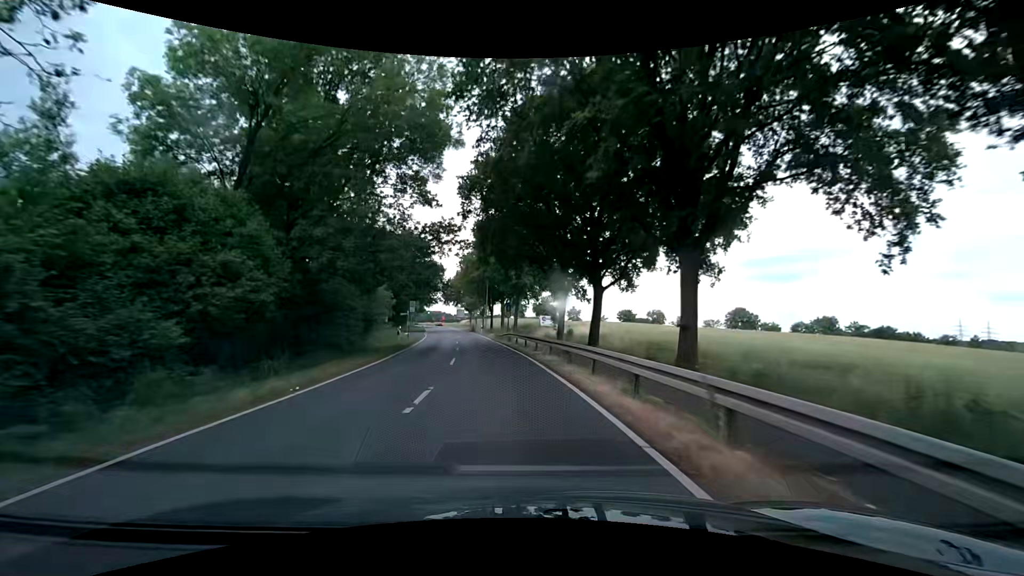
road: secondary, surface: asphalt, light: Day
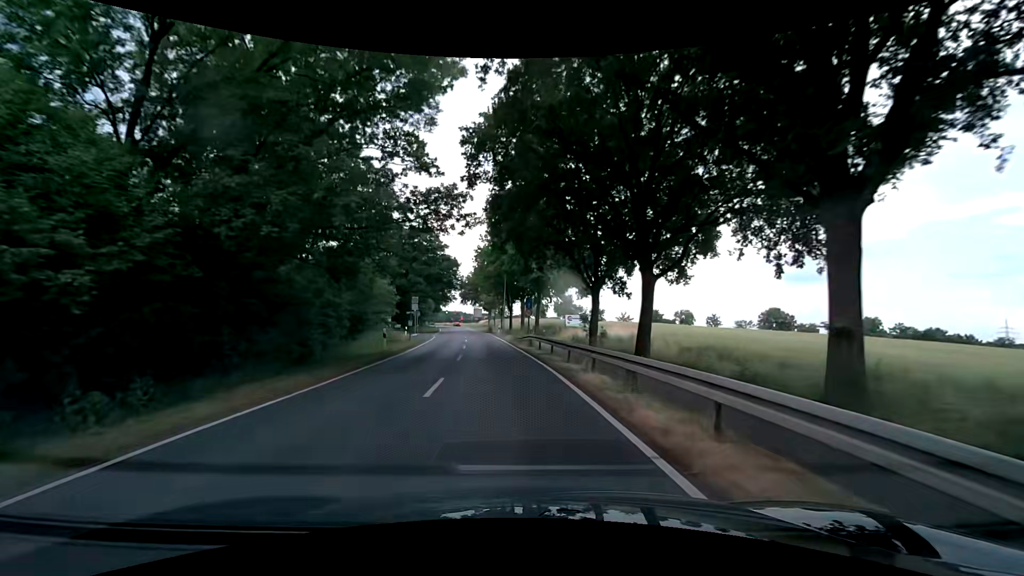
(-0.1, +7.6) m; -2°
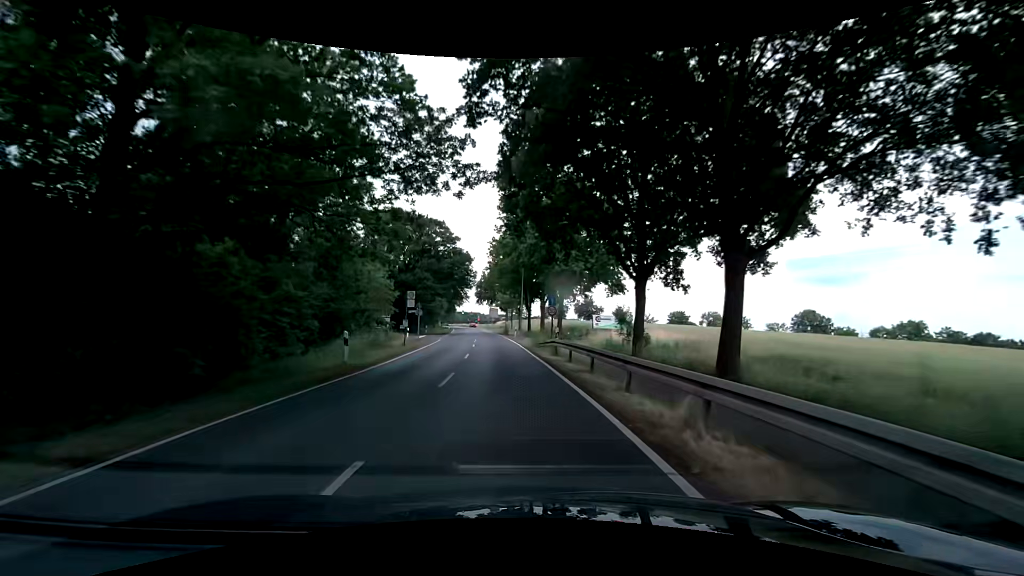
(-0.1, +7.6) m; -2°
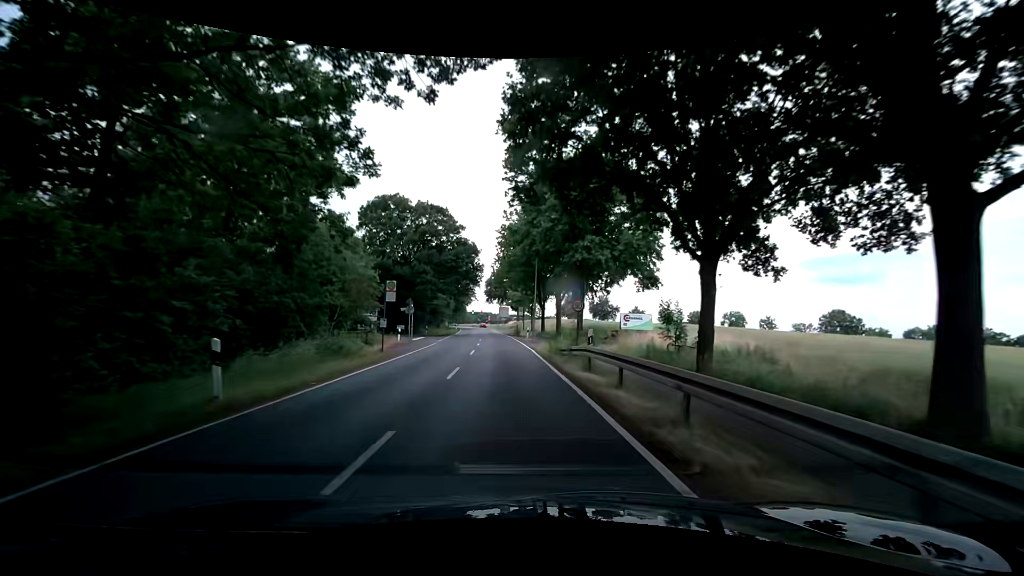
(-0.2, +7.6) m; -2°
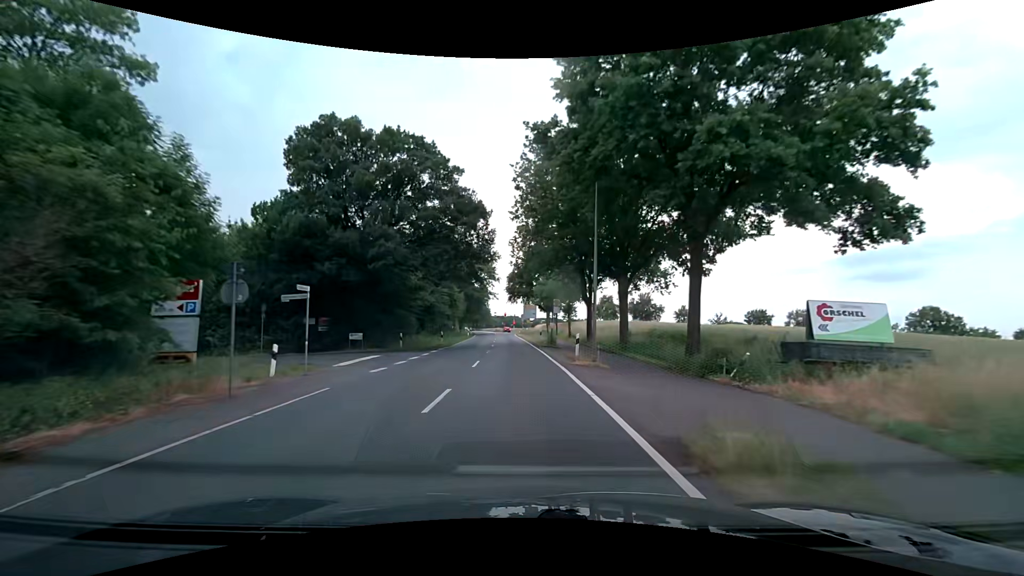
(-0.7, +22.7) m; -4°
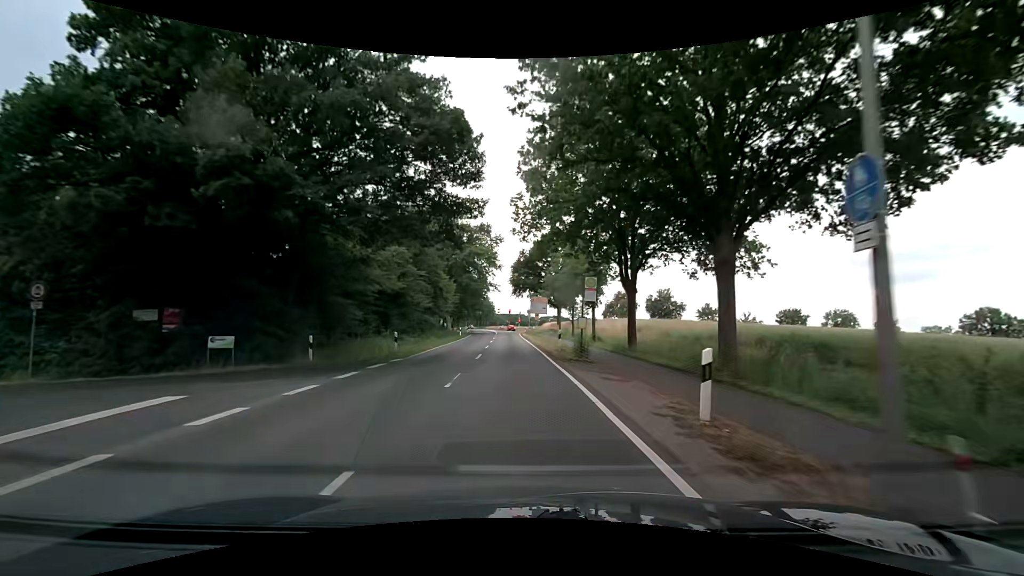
(0.0, +15.2) m; 0°
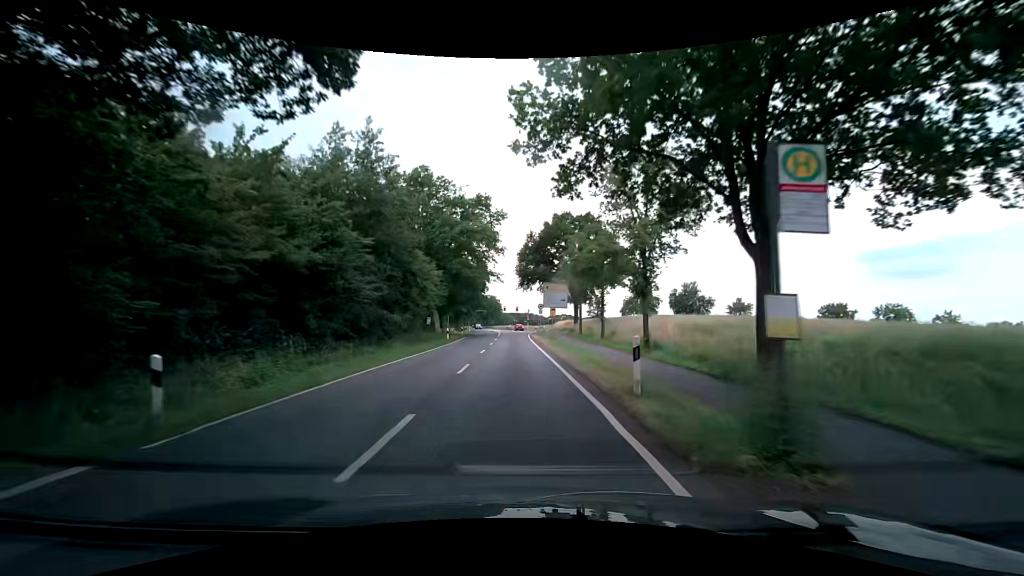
(-0.1, +15.2) m; -1°
